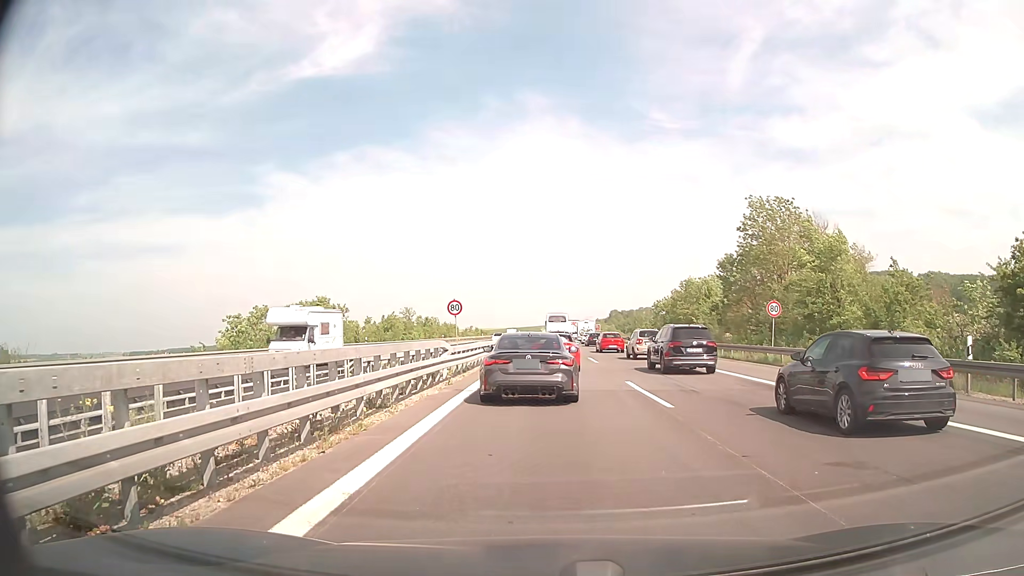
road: motorway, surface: concrete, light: Day
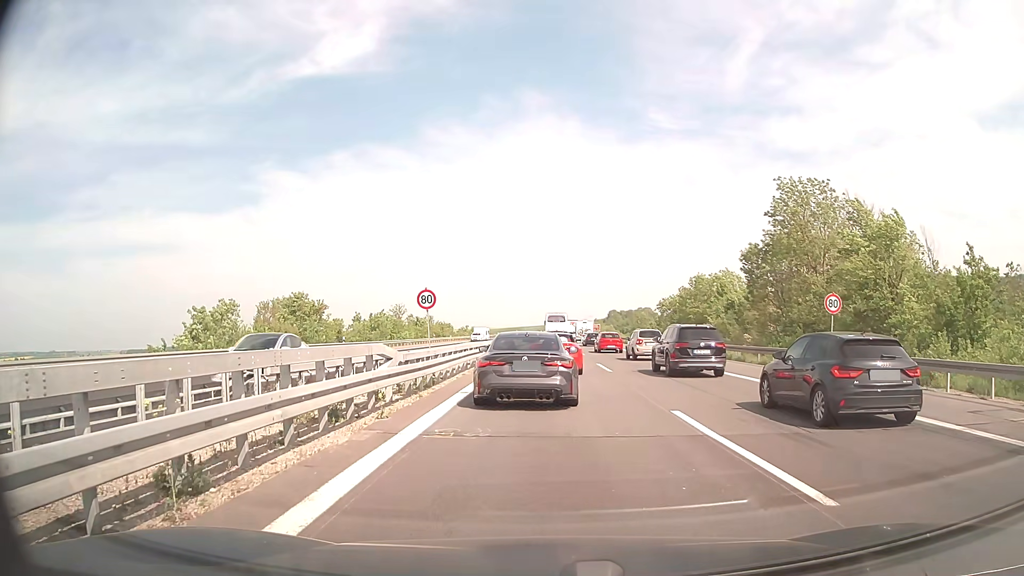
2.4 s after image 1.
(0.0, +7.2) m; 0°
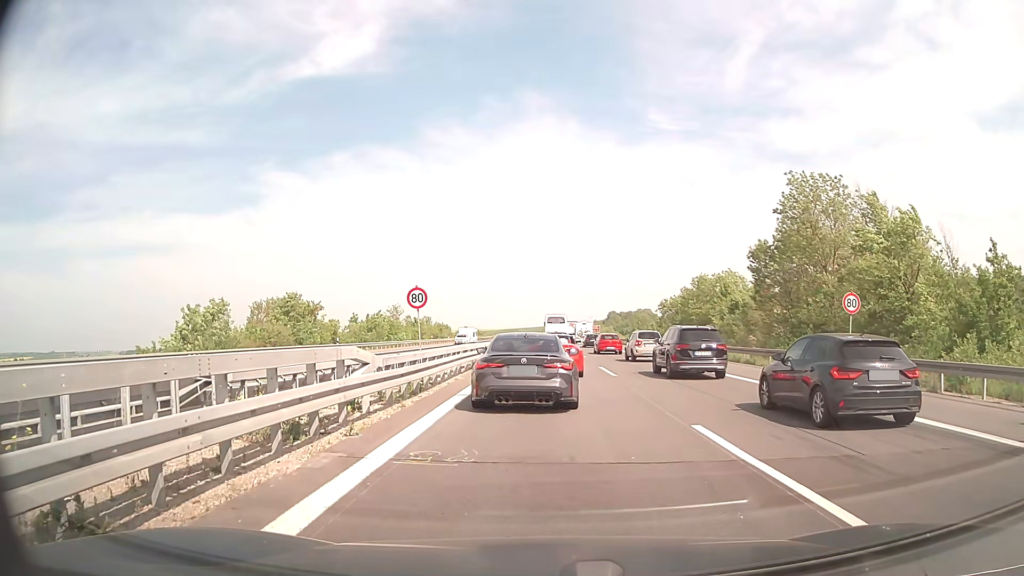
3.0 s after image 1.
(0.0, +1.7) m; 0°
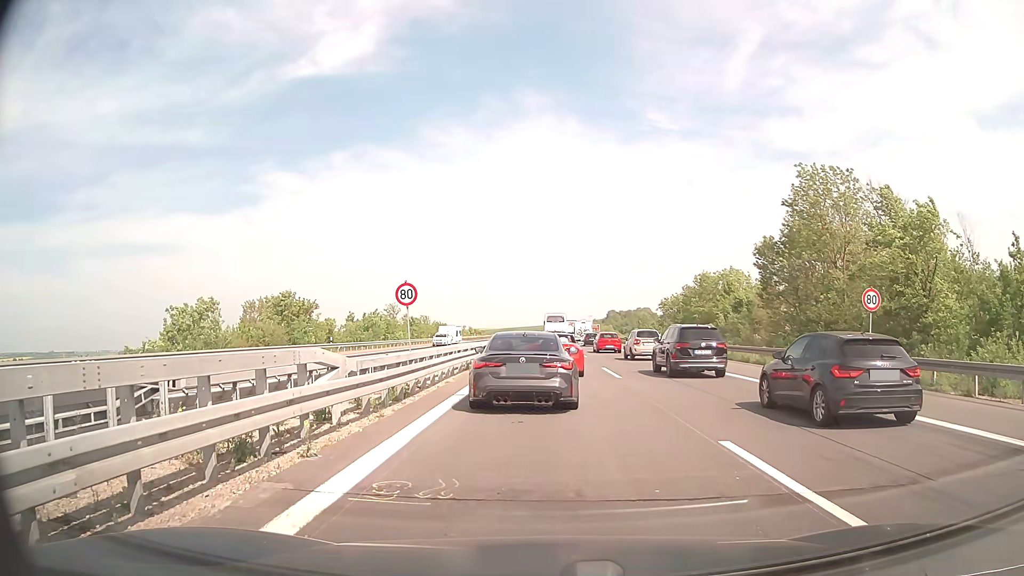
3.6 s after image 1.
(0.0, +1.6) m; +1°
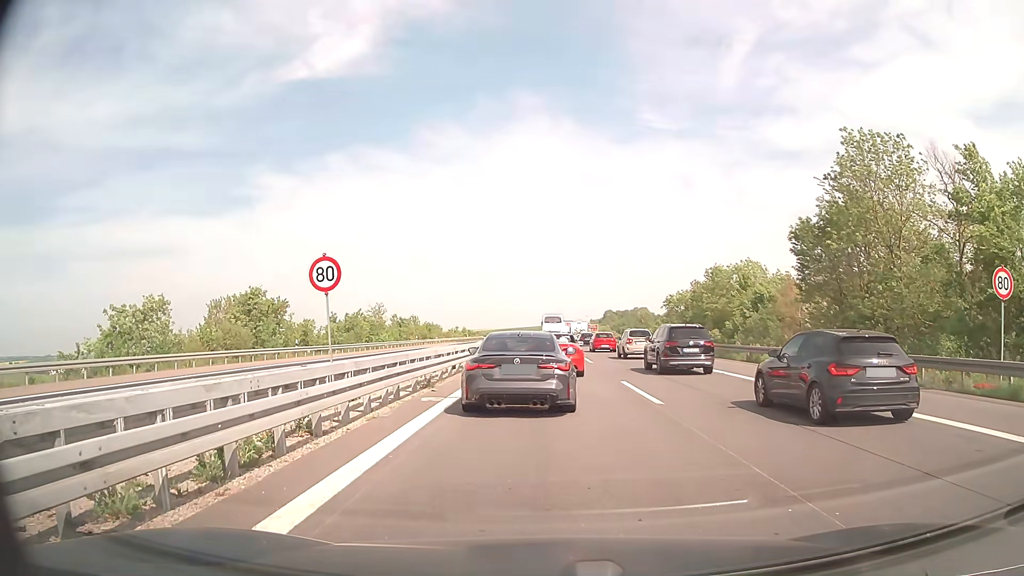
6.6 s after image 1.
(0.0, +7.6) m; 0°
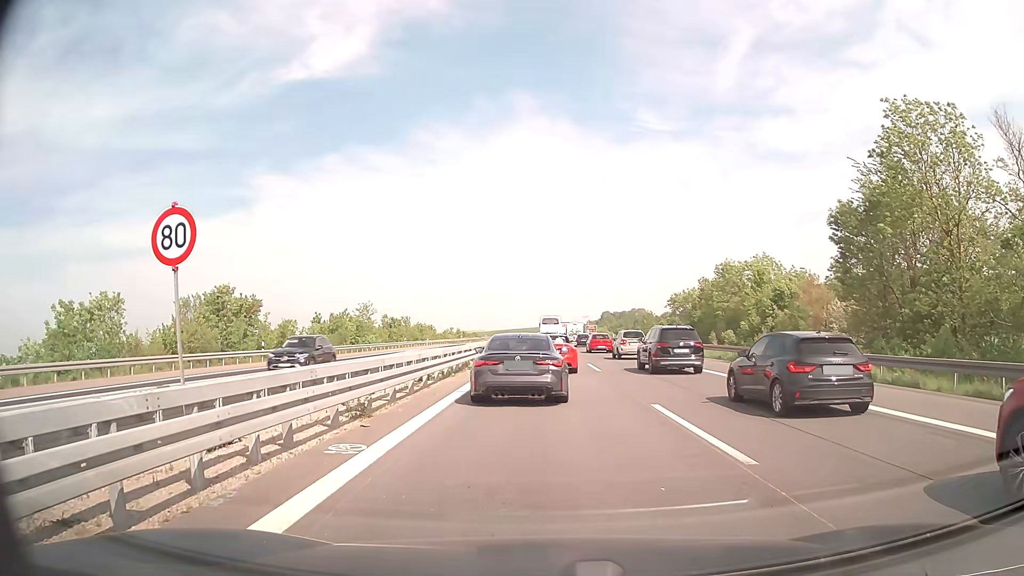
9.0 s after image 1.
(0.0, +6.0) m; 0°
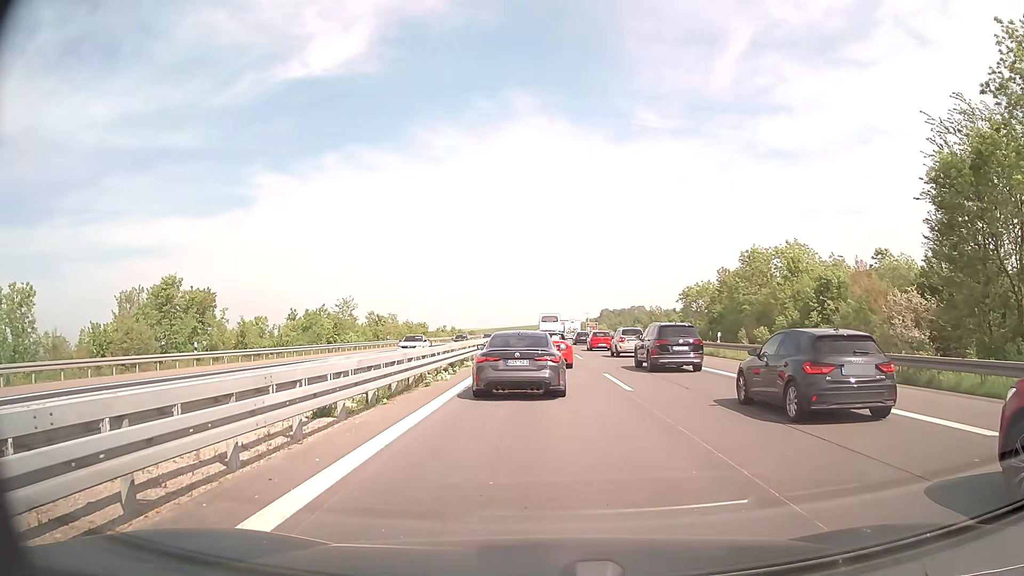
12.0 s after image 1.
(0.0, +9.4) m; 0°
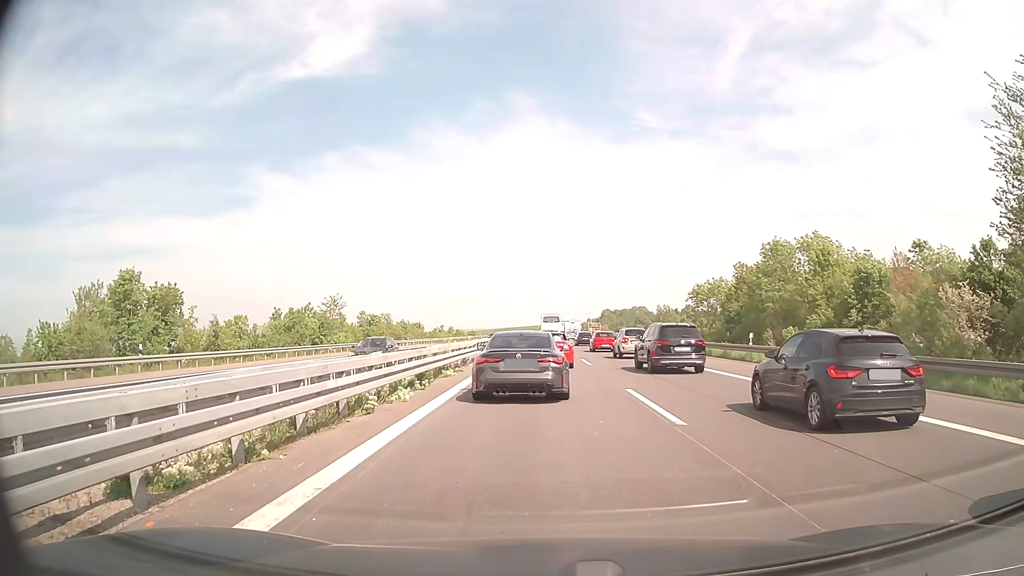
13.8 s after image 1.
(0.0, +5.8) m; 0°
(0, +10) (0, +20) (0, +30) (0, +40) (0, +50) (0, +60) (0, +70) (0, +80) (0, +90) (0, +100) m
